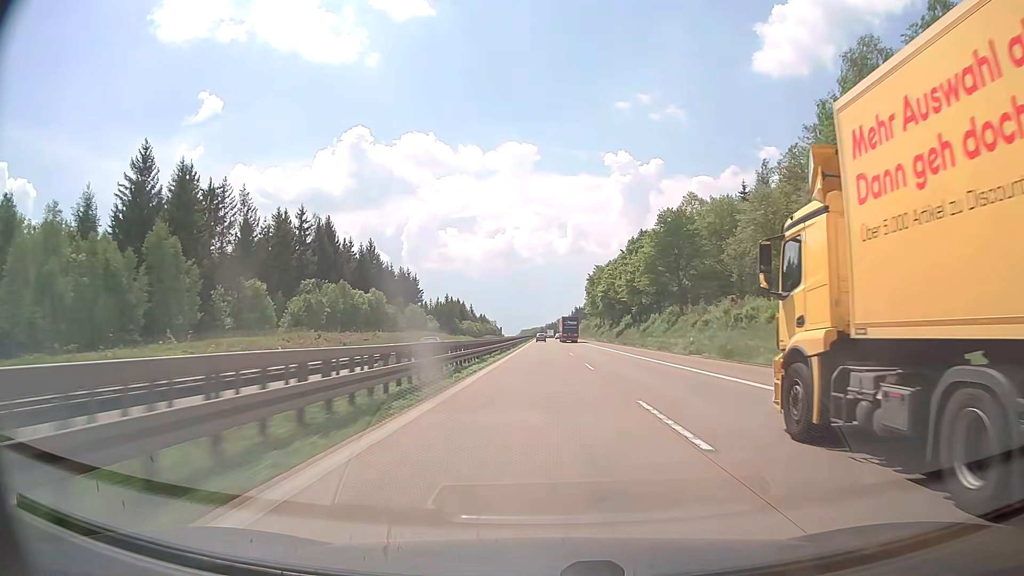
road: motorway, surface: concrete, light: Day
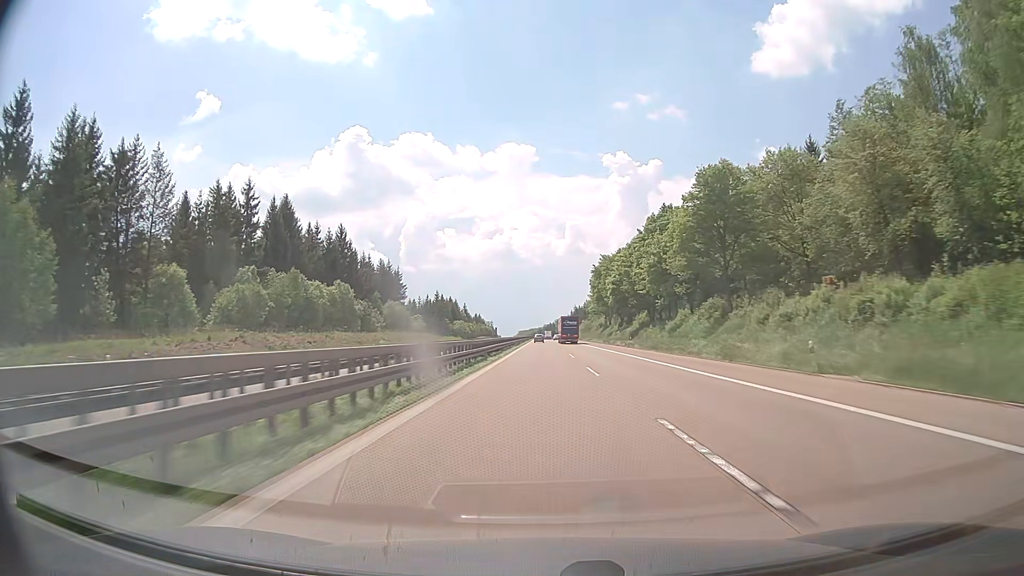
(0.0, +21.0) m; 0°
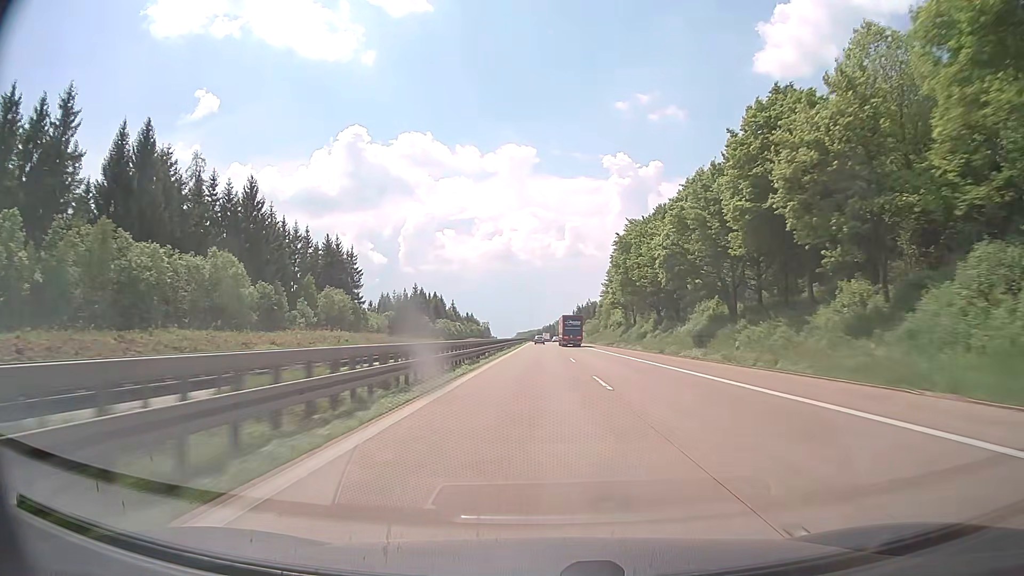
(+0.1, +42.0) m; 0°
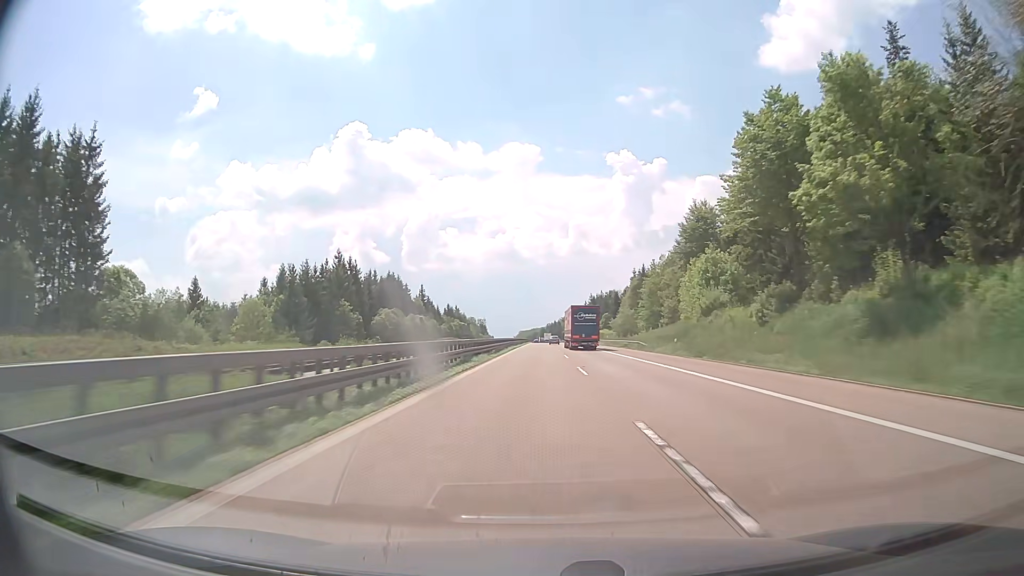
(0.0, +84.0) m; 0°
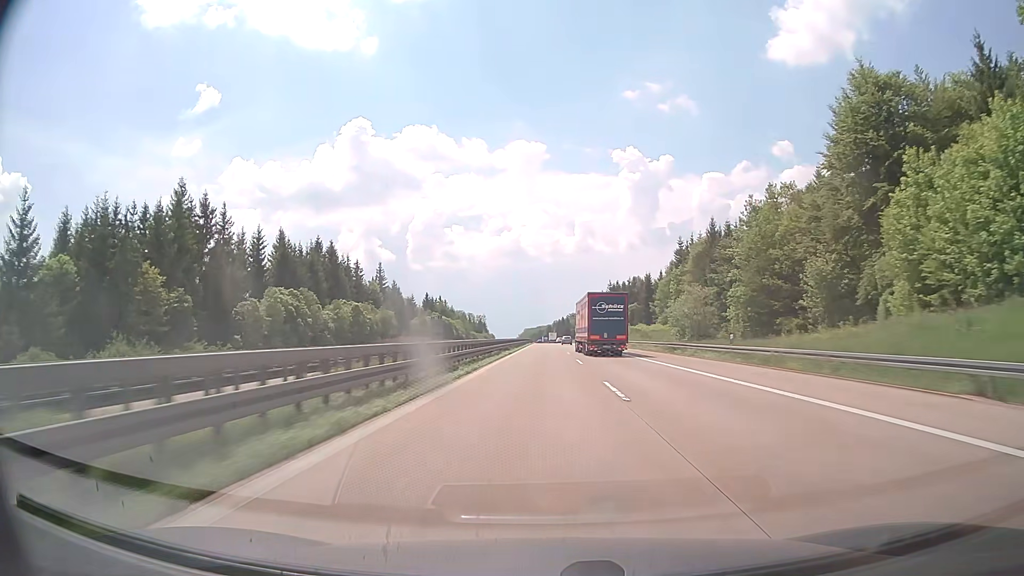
(-0.3, +62.9) m; -1°
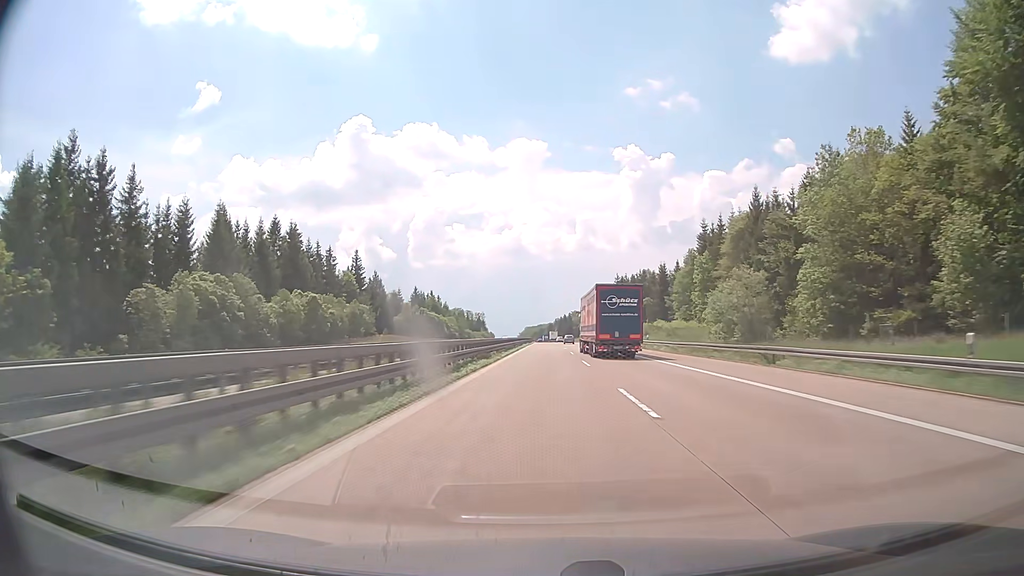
(0.0, +20.9) m; 0°
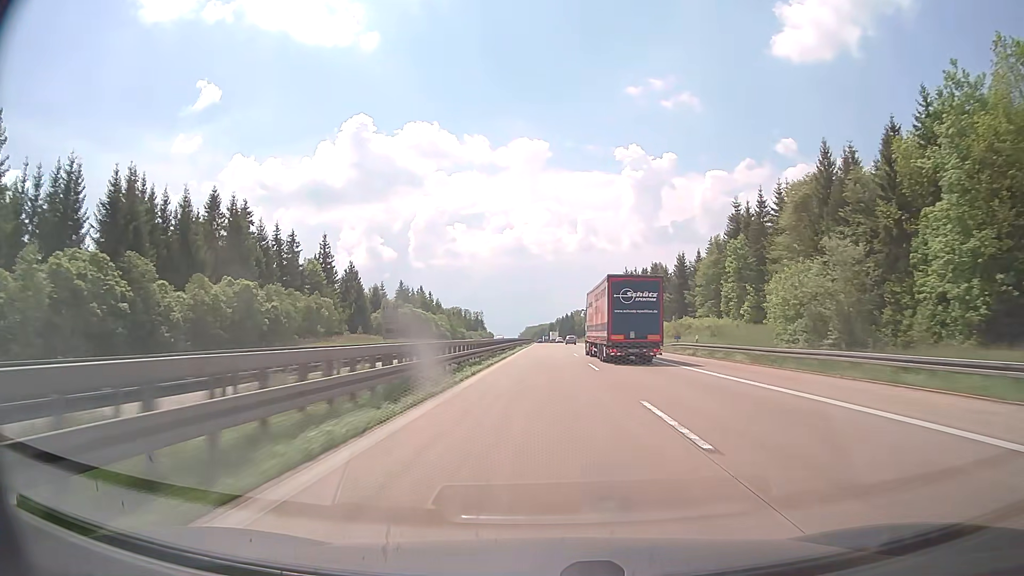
(0.0, +20.9) m; 0°
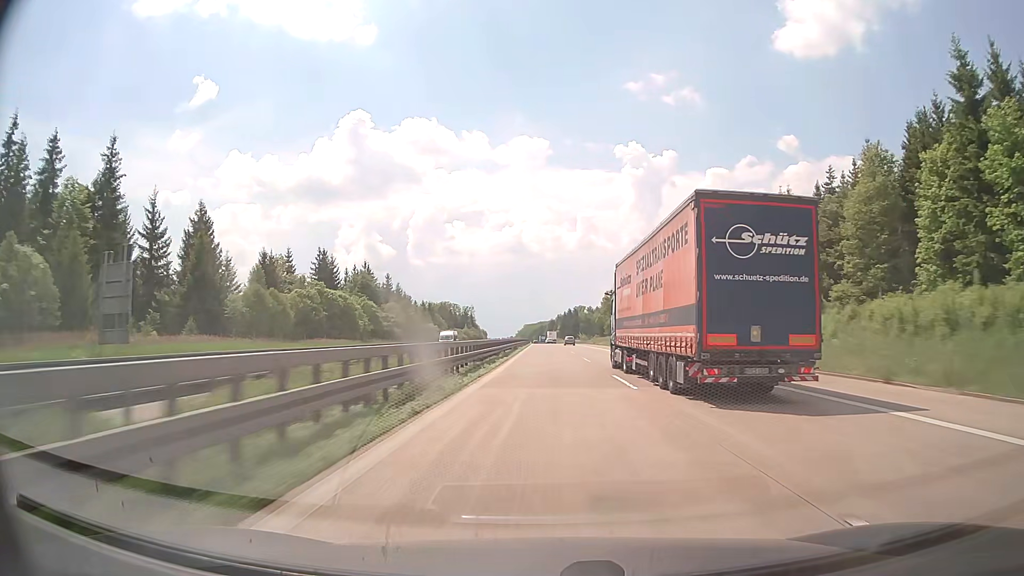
(-0.1, +62.7) m; 0°
(0, +10) (0, +20) (0, +30) (0, +40) (0, +50) (0, +60) (0, +70) (0, +80) (0, +90) (0, +100) m
